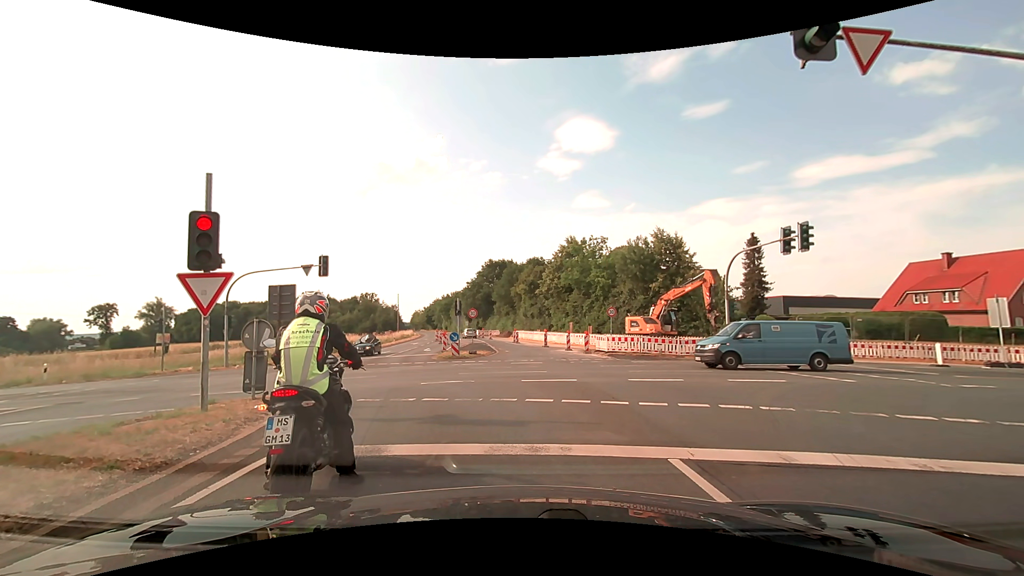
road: secondary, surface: asphalt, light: Day
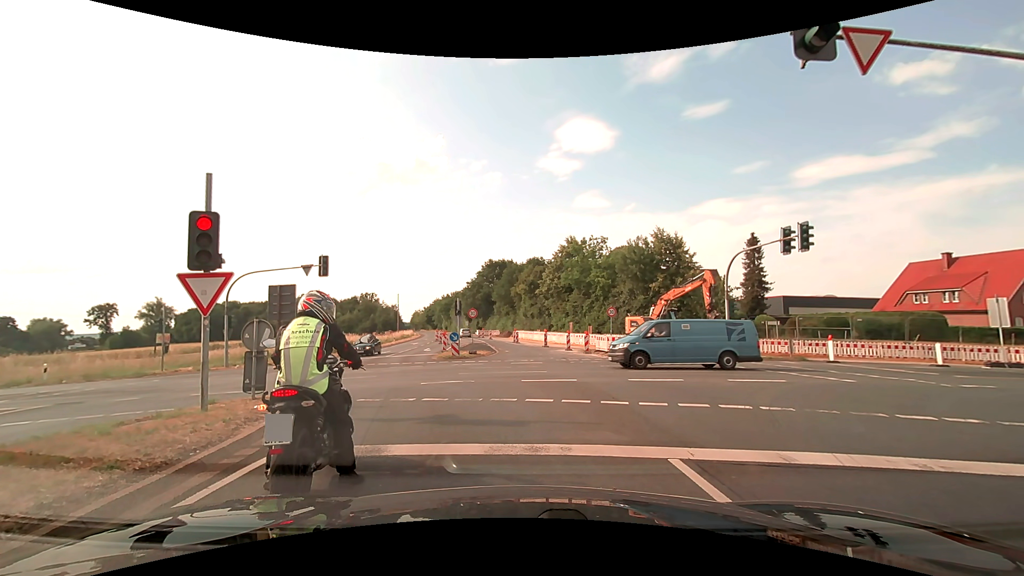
(0.0, 0.0) m; 0°
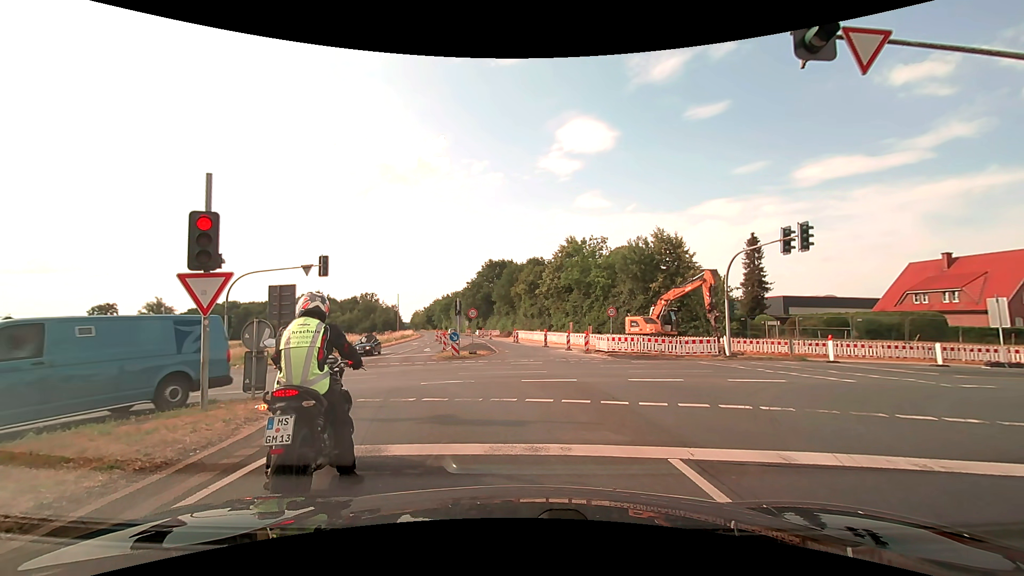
(0.0, 0.0) m; 0°
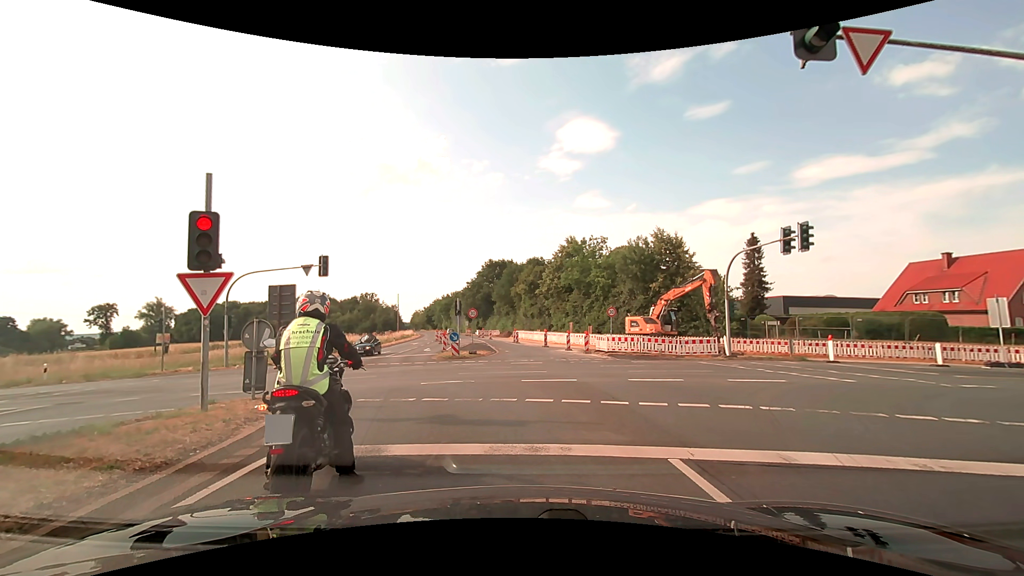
(0.0, 0.0) m; 0°
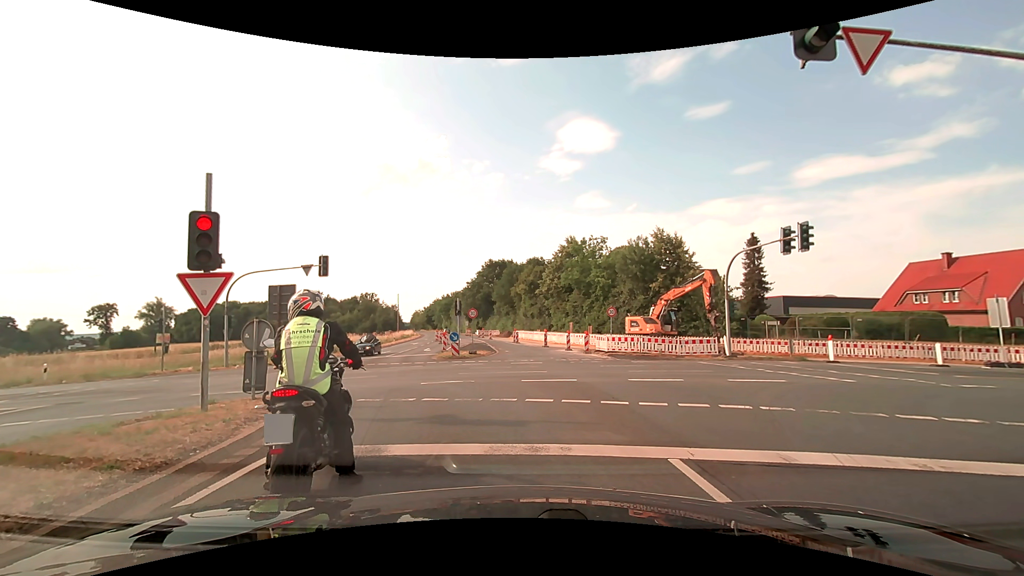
(0.0, 0.0) m; 0°
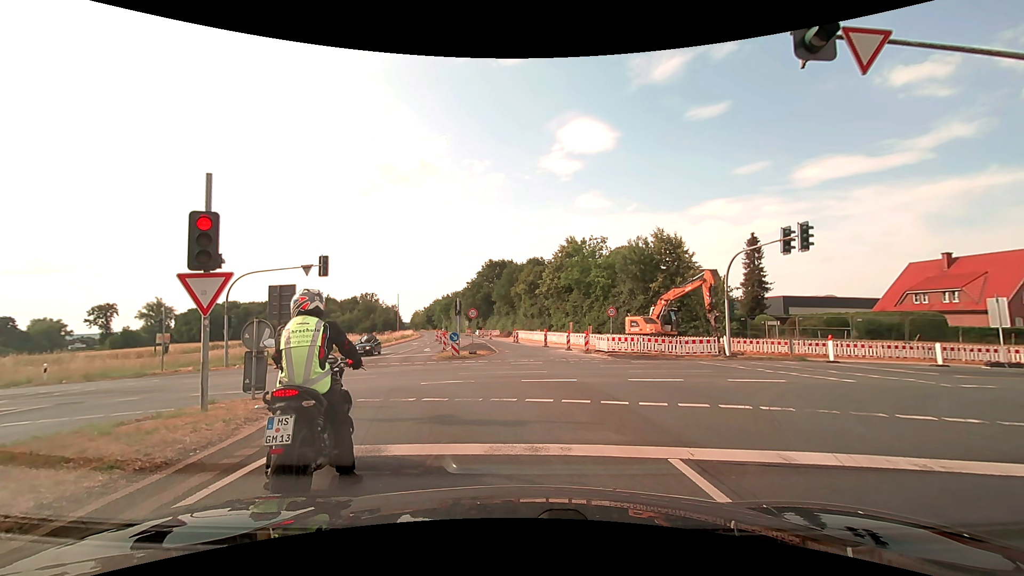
(0.0, 0.0) m; 0°
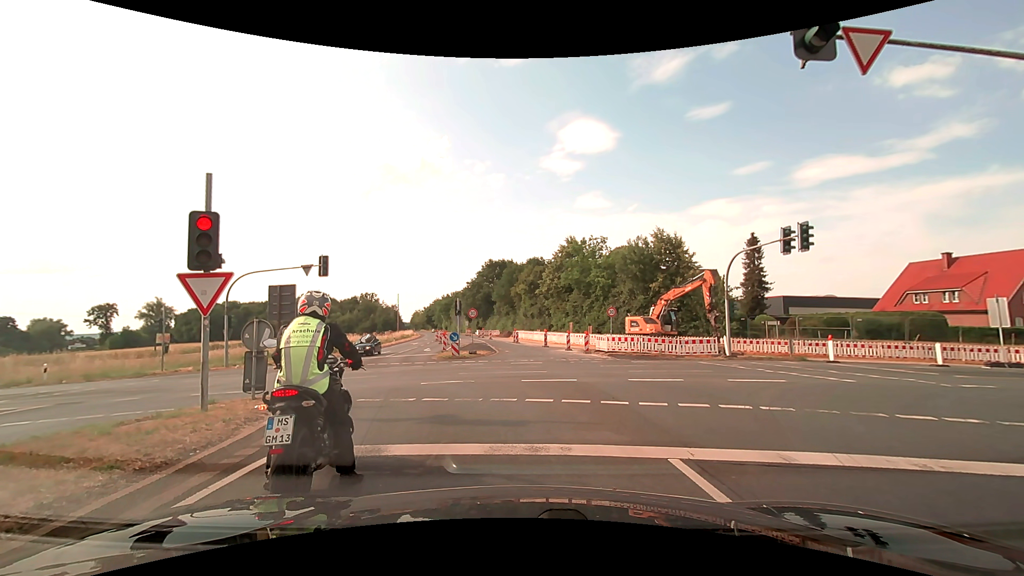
(0.0, 0.0) m; 0°
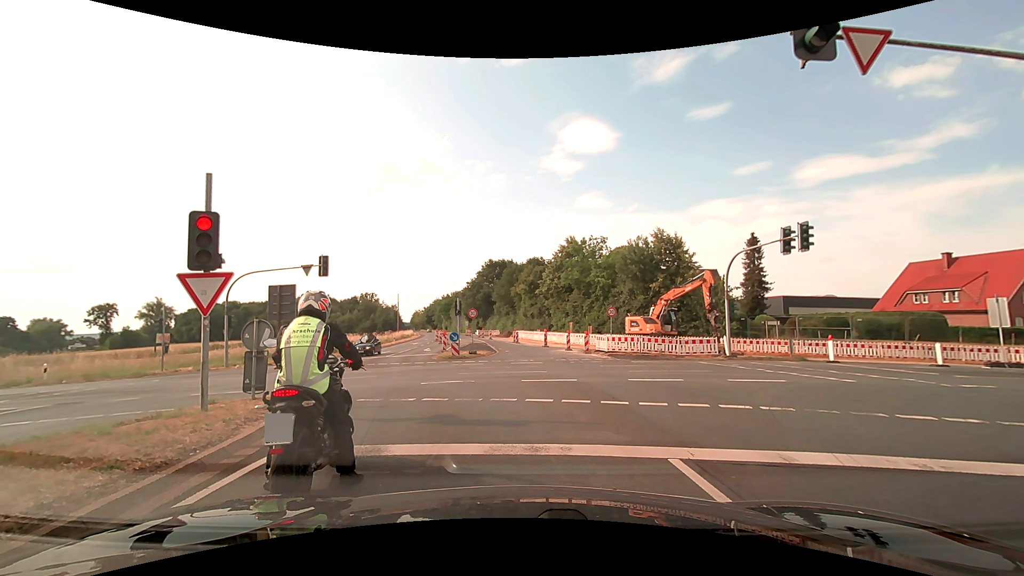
(0.0, 0.0) m; 0°
(0, +10) (-4, +19) (-11, +25) (-21, +26) (-31, +25) (-41, +25) (-51, +24) (-61, +24) (-71, +24) (-81, +23) m
